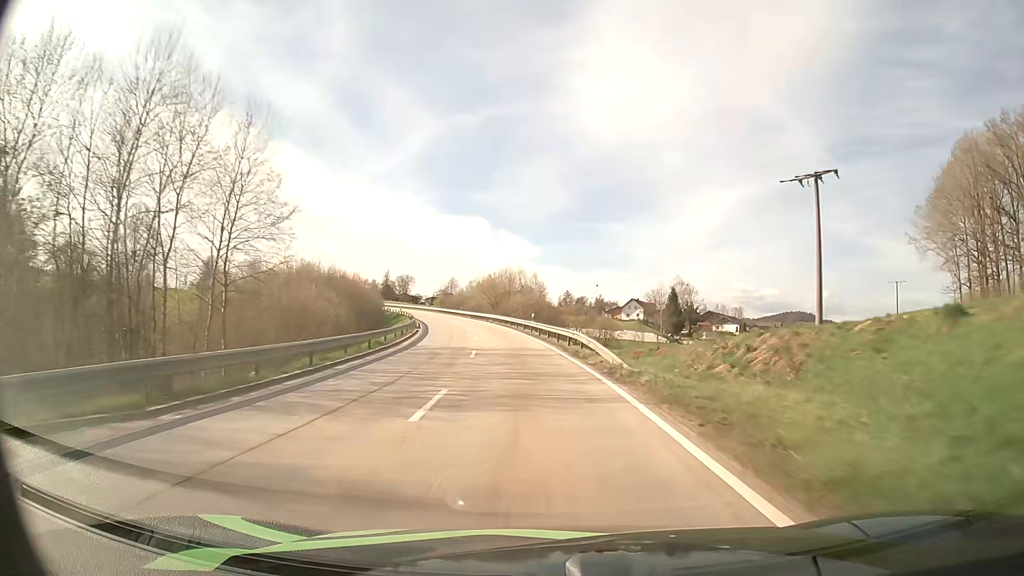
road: secondary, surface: asphalt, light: Day
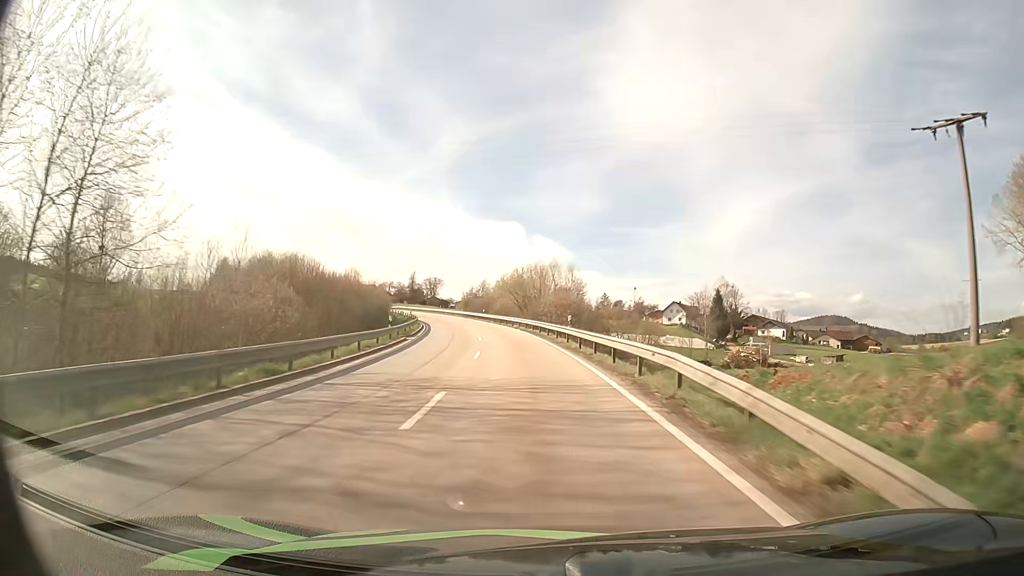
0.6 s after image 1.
(-0.4, +14.7) m; -3°
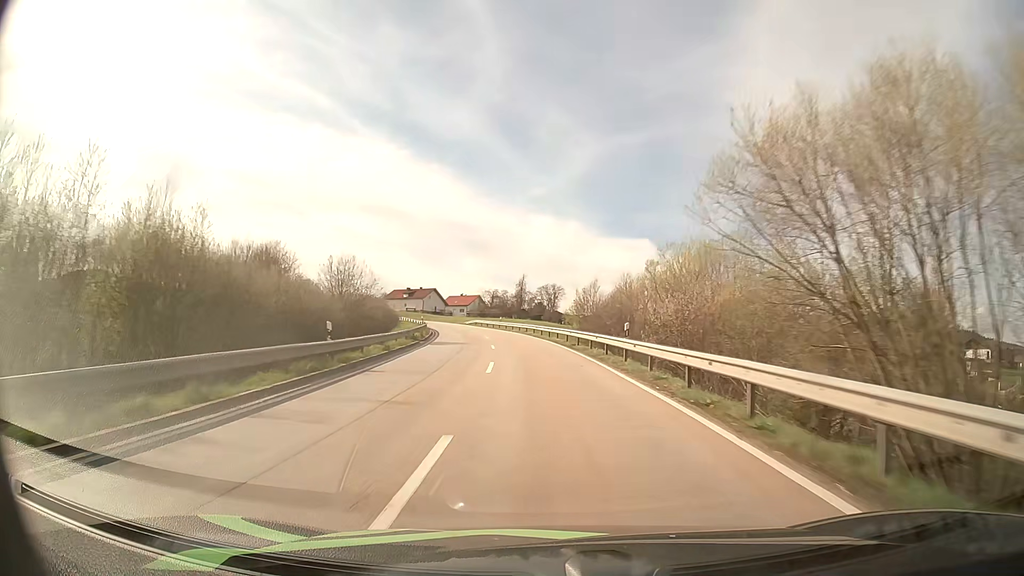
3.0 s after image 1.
(-6.0, +57.9) m; -11°
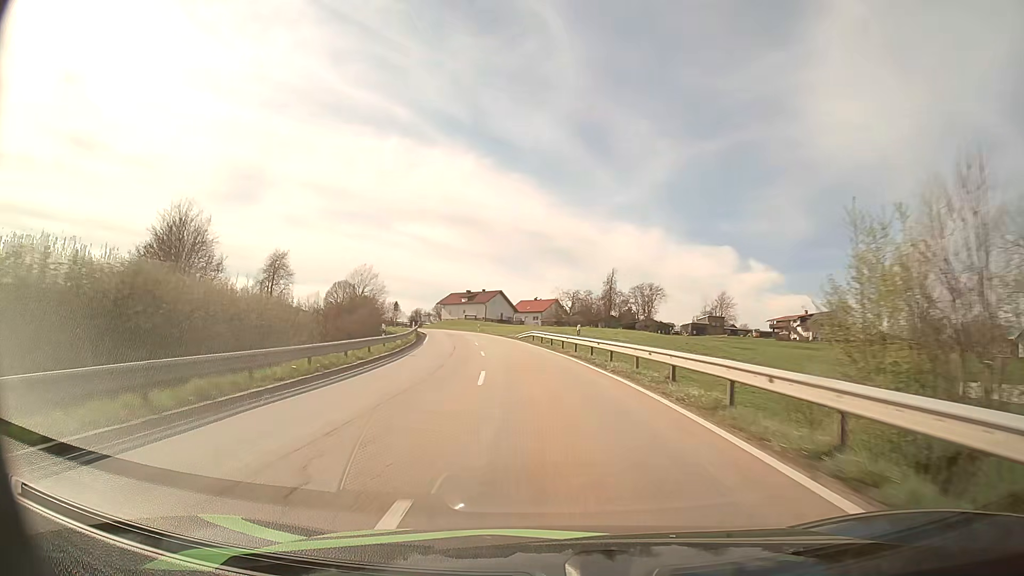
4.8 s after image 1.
(-2.7, +42.7) m; -7°
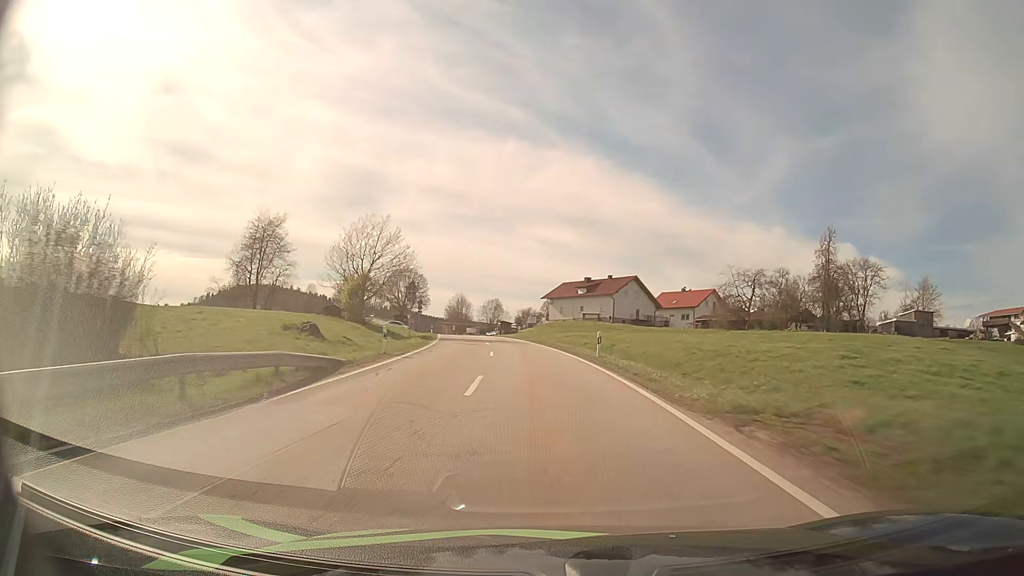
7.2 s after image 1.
(-5.5, +56.0) m; -11°
(0, +10) (-1, +20) (-1, +30) (-2, +40) (-3, +50) (-5, +60) (-7, +70) (-8, +79) (-10, +89) (-12, +99) m
